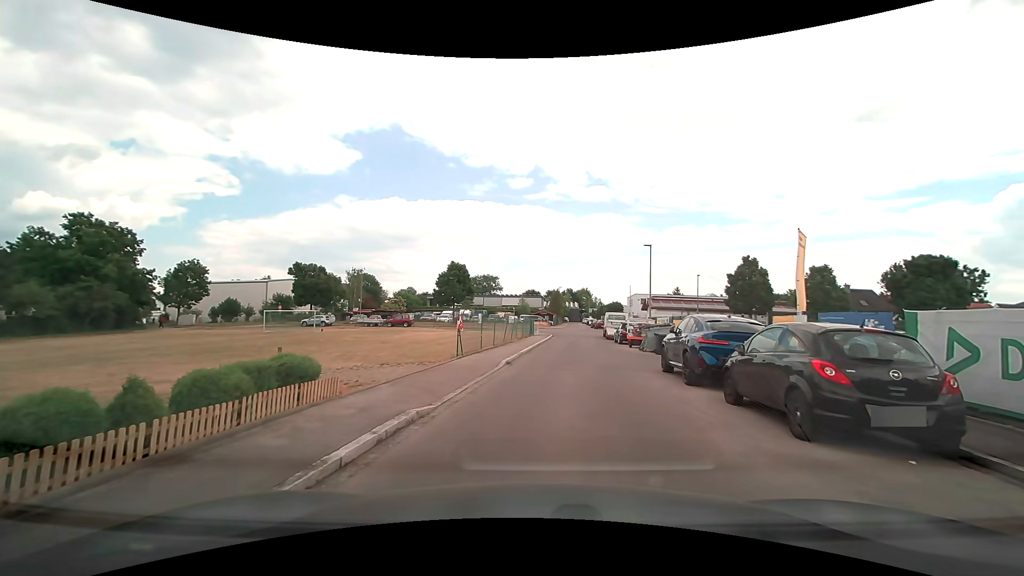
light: Day
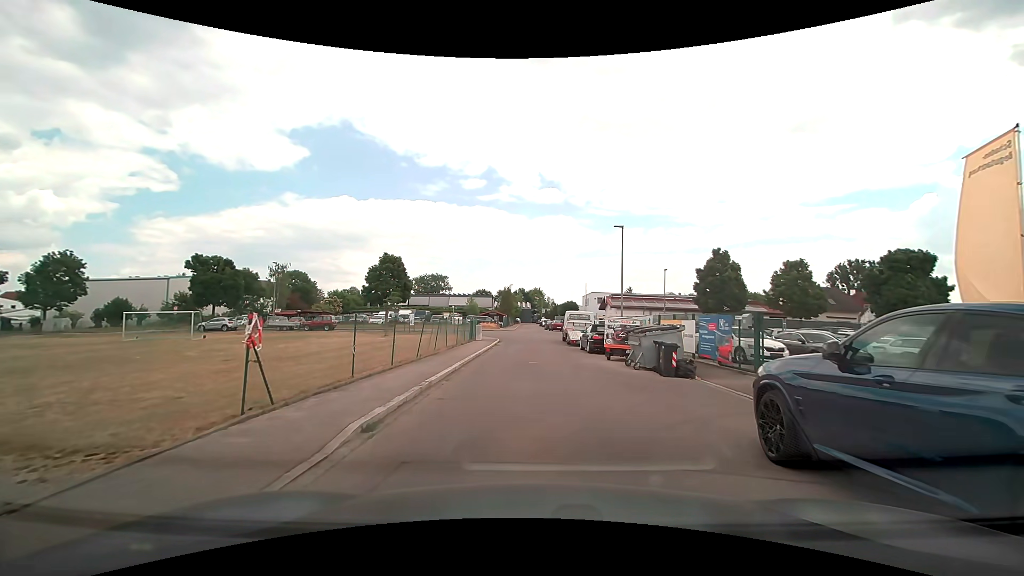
(+0.4, +9.4) m; +5°
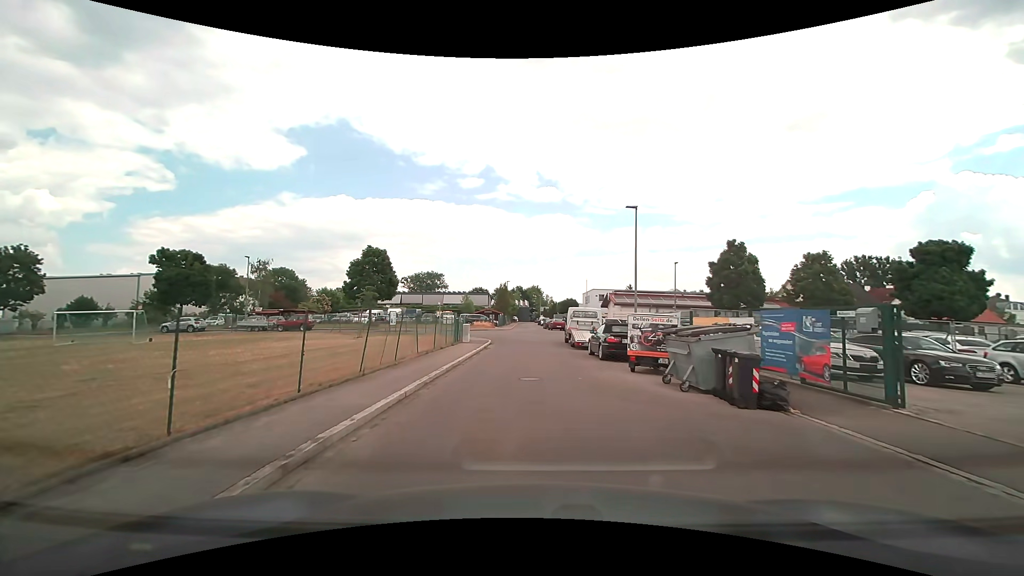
(0.0, +5.2) m; 0°
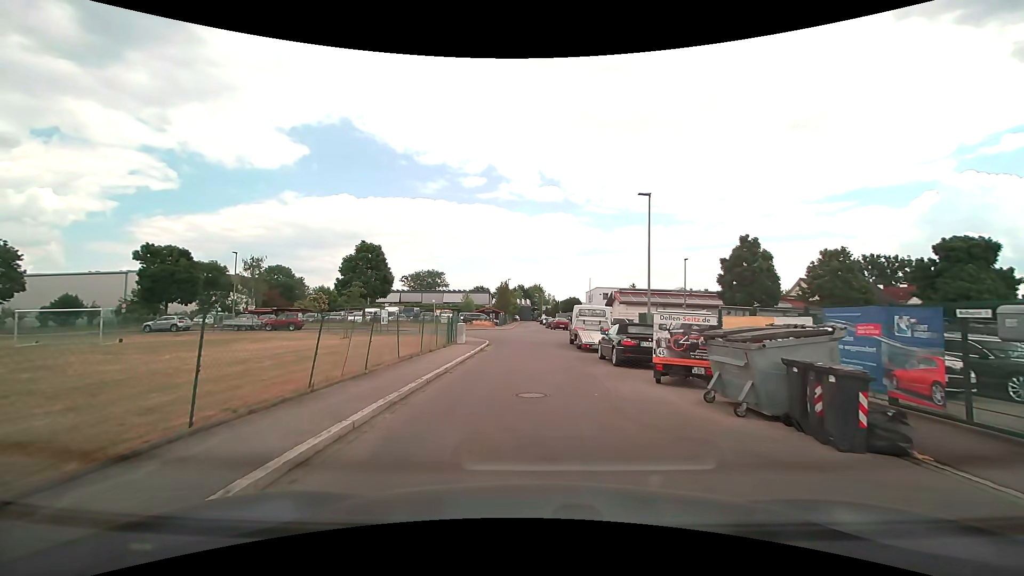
(0.0, +2.7) m; 0°
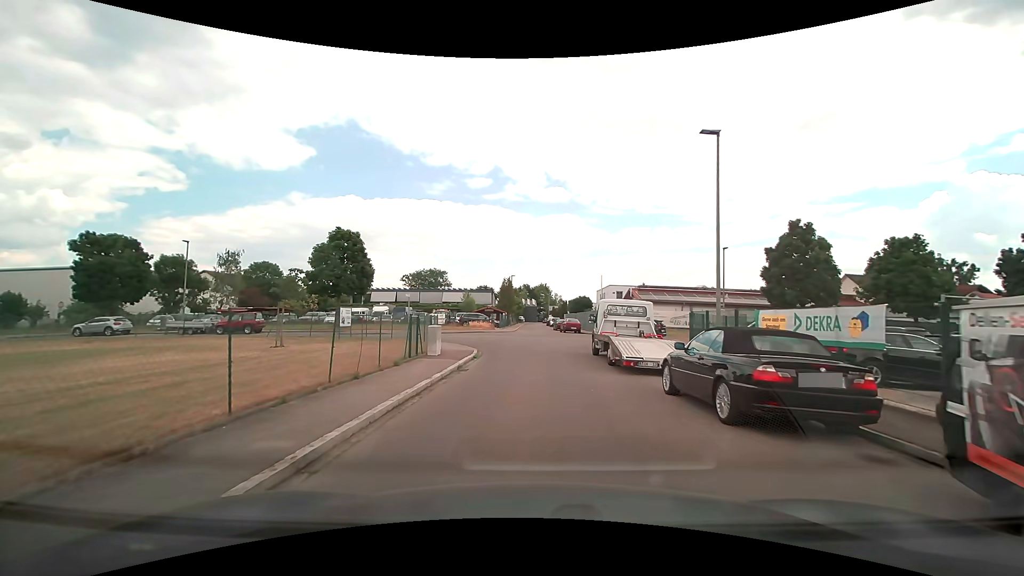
(-0.1, +8.4) m; -1°
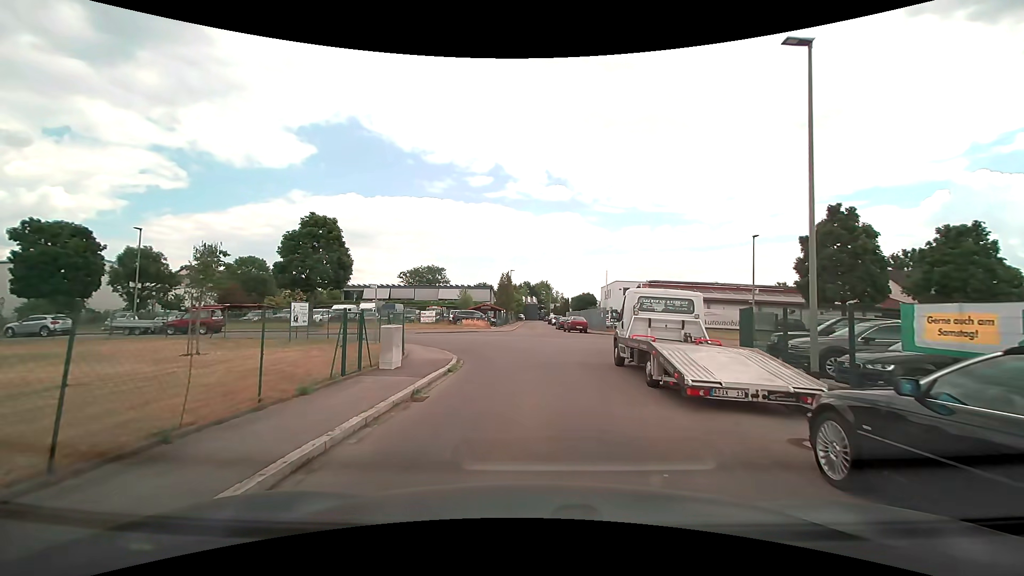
(0.0, +5.3) m; -1°
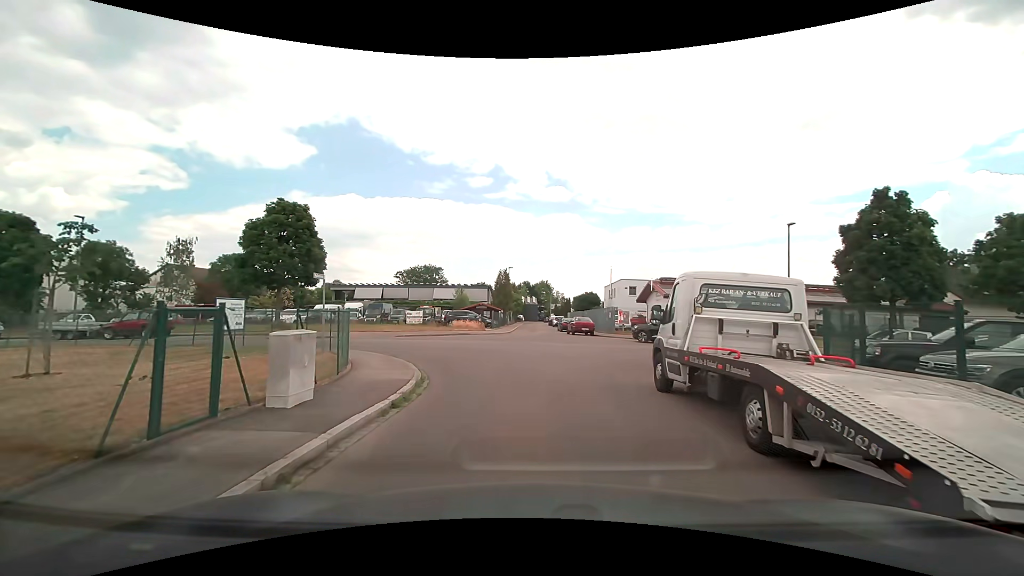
(+0.1, +4.9) m; 0°
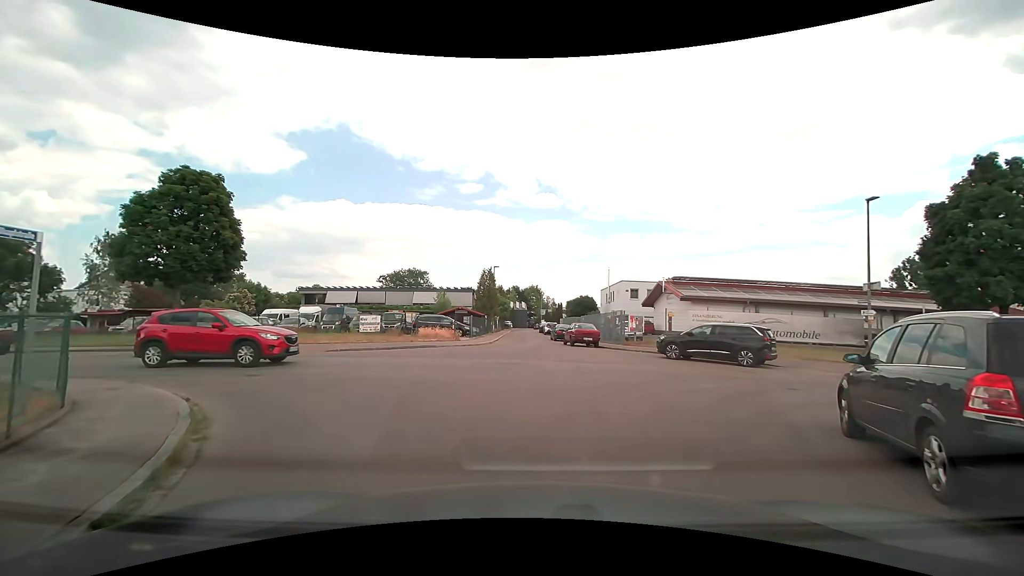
(+0.1, +8.4) m; +1°
(+2, +10) (+10, +15) (+20, +16) (+30, +16) (+40, +16) (+50, +16) (+60, +17) (+70, +17) (+80, +17) (+90, +16) m
